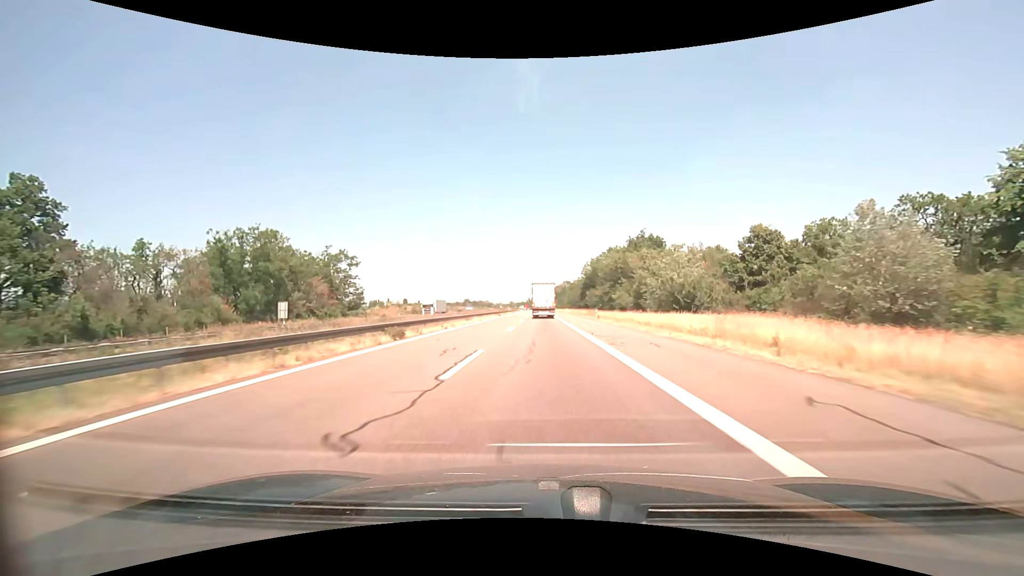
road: motorway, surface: asphalt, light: Day
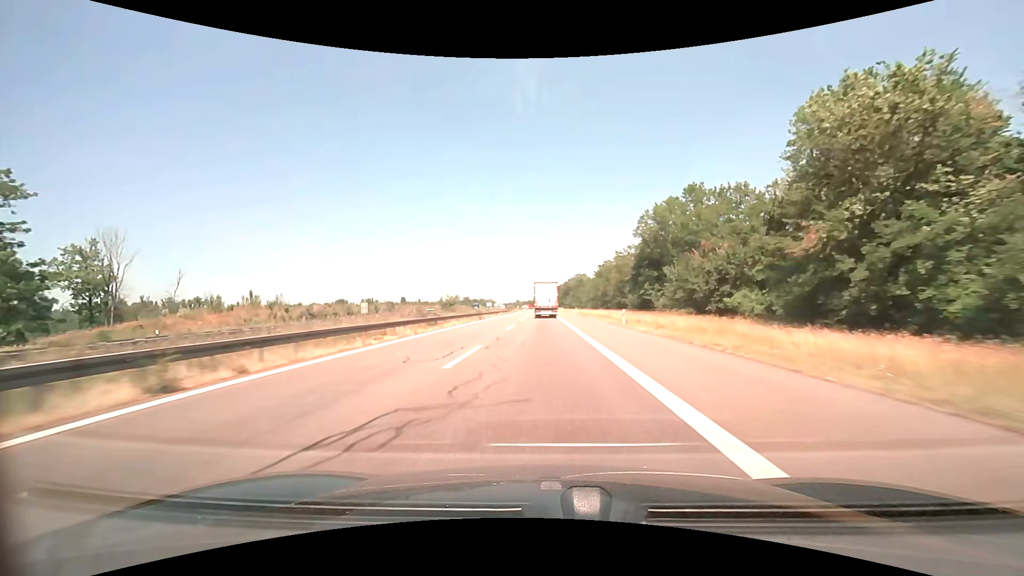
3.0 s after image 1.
(-0.2, +70.5) m; -1°
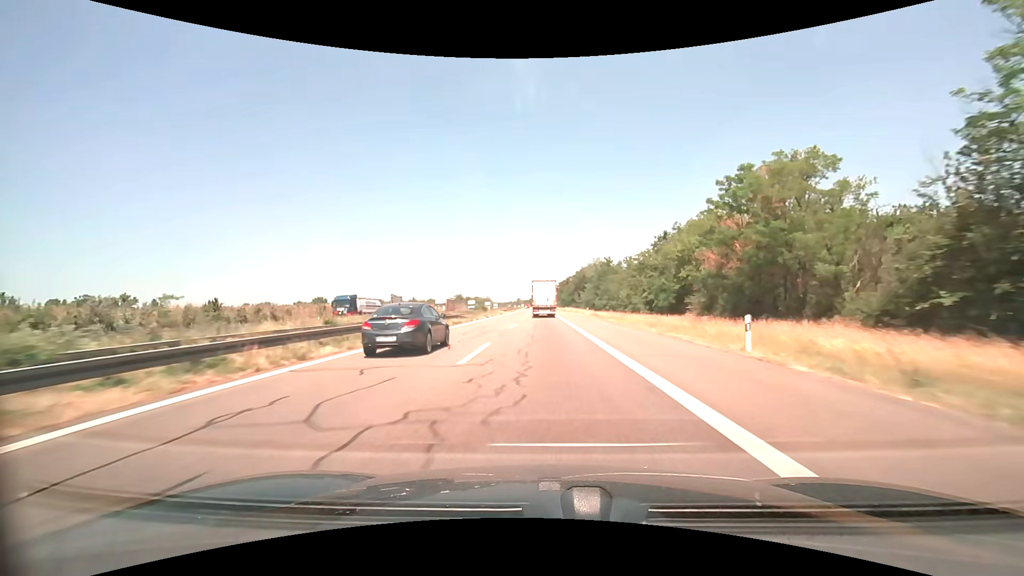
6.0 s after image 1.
(-0.5, +71.3) m; 0°
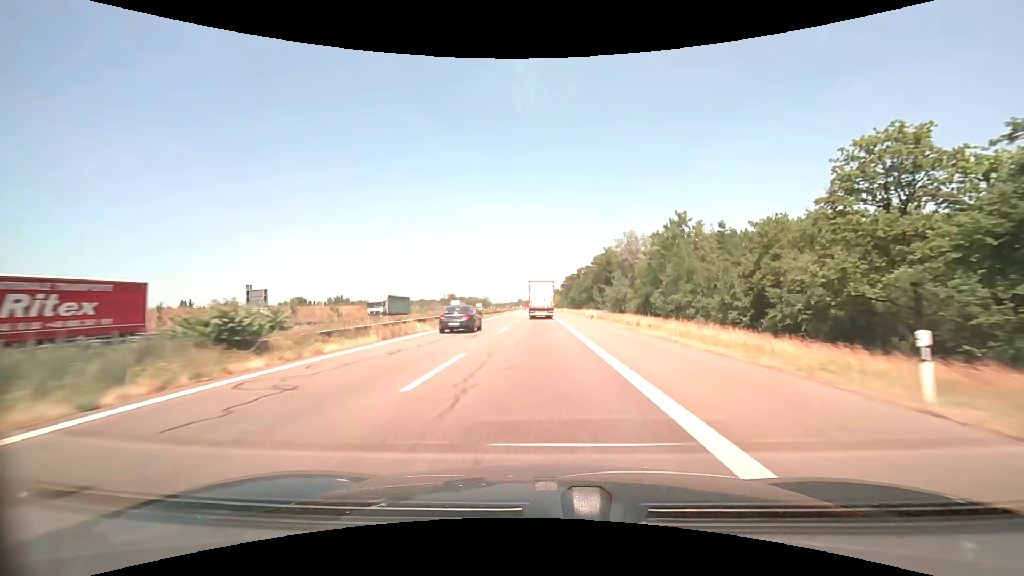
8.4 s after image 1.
(0.0, +57.6) m; 0°
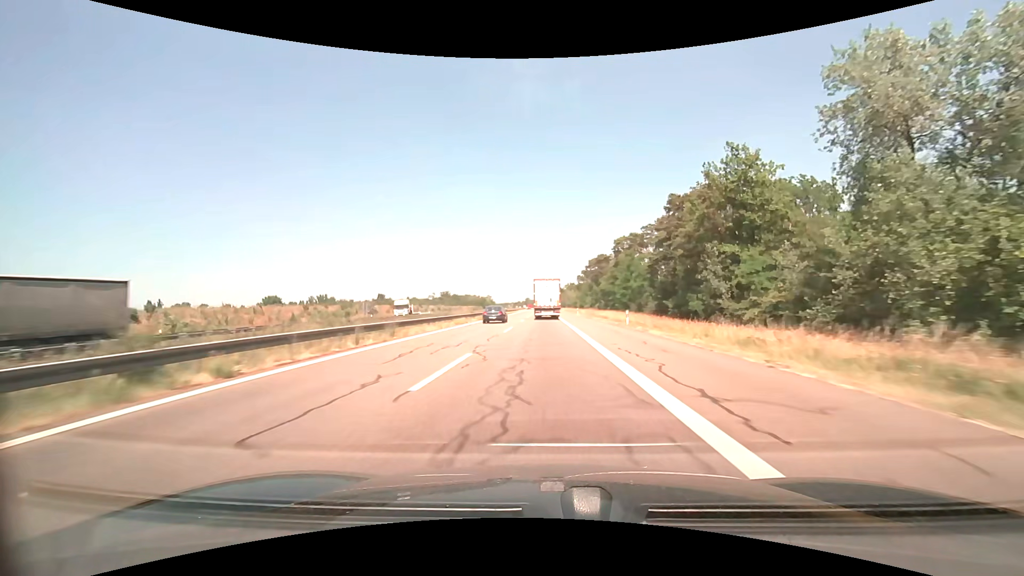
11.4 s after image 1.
(-0.6, +71.8) m; -1°
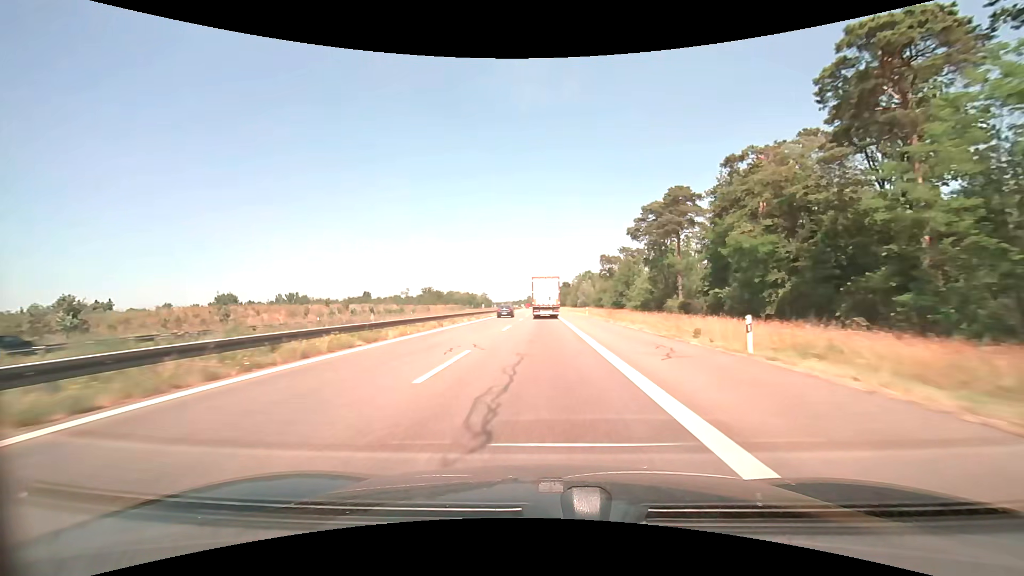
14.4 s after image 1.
(0.0, +71.3) m; 0°
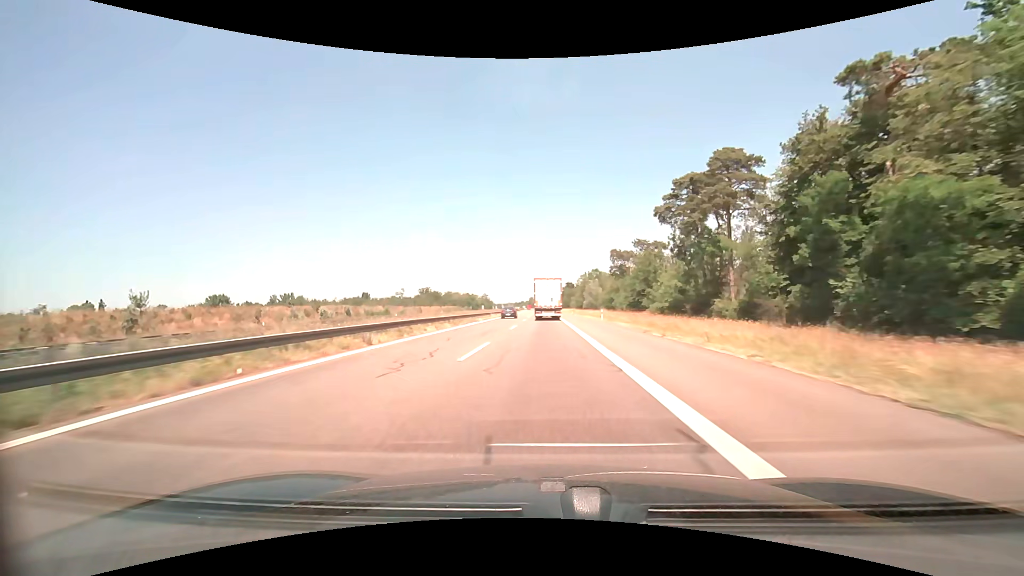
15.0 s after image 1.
(0.0, +14.1) m; 0°
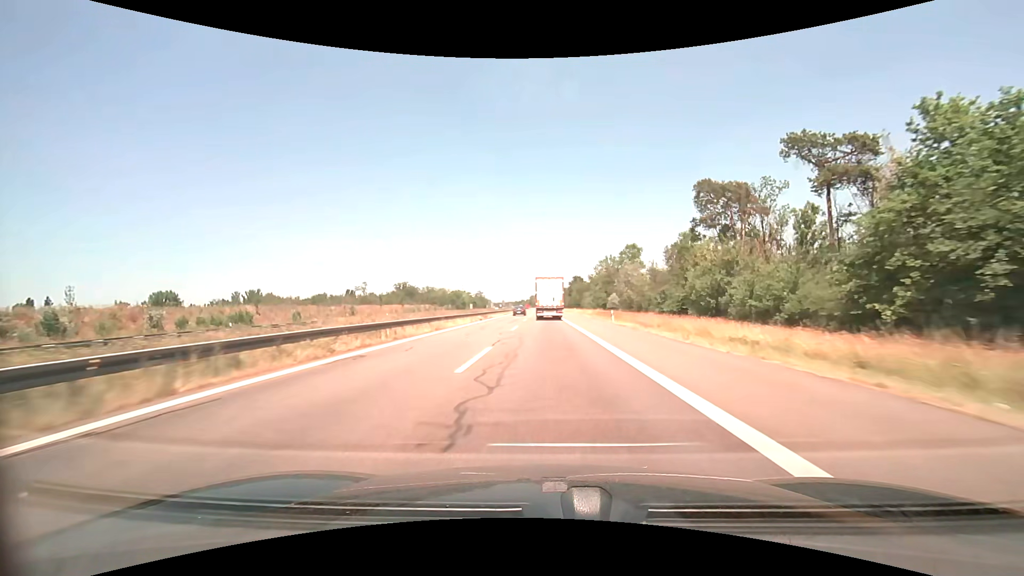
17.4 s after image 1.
(-0.3, +56.2) m; 0°
(0, +10) (0, +20) (0, +30) (0, +40) (0, +50) (0, +60) (0, +70) (0, +80) (0, +90) (0, +100) m
